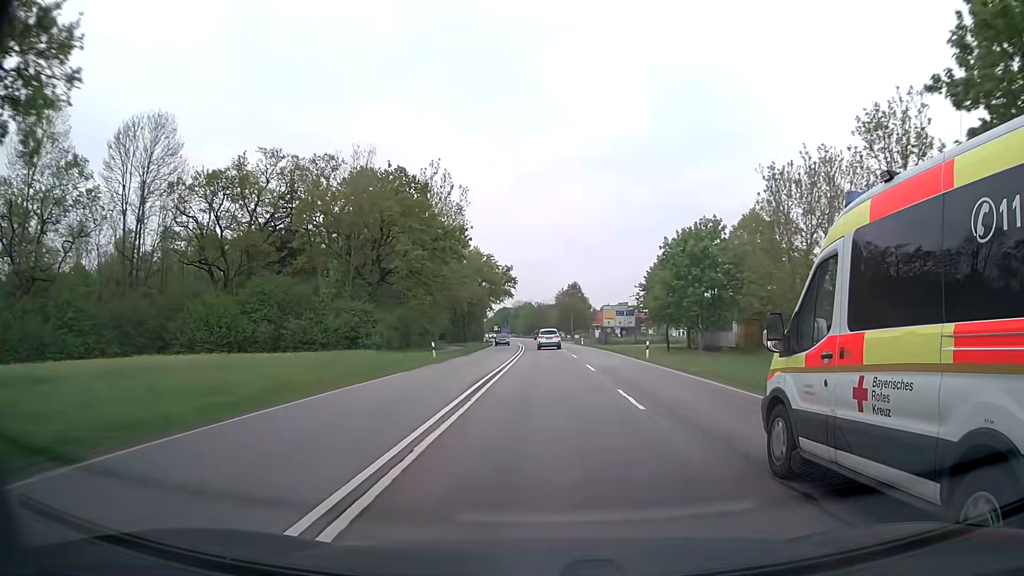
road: secondary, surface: asphalt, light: Day
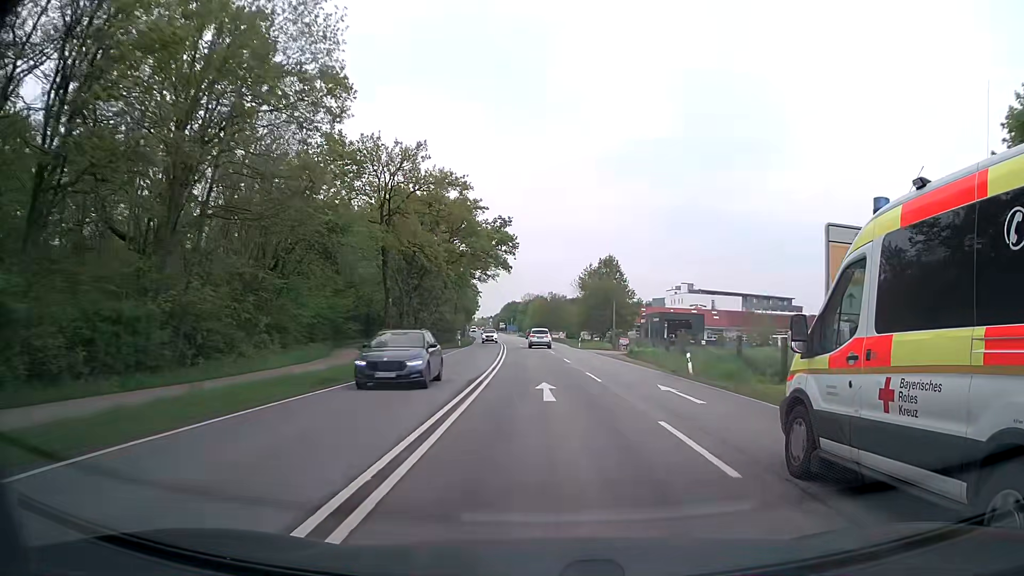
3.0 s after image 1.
(-0.3, +55.1) m; -1°
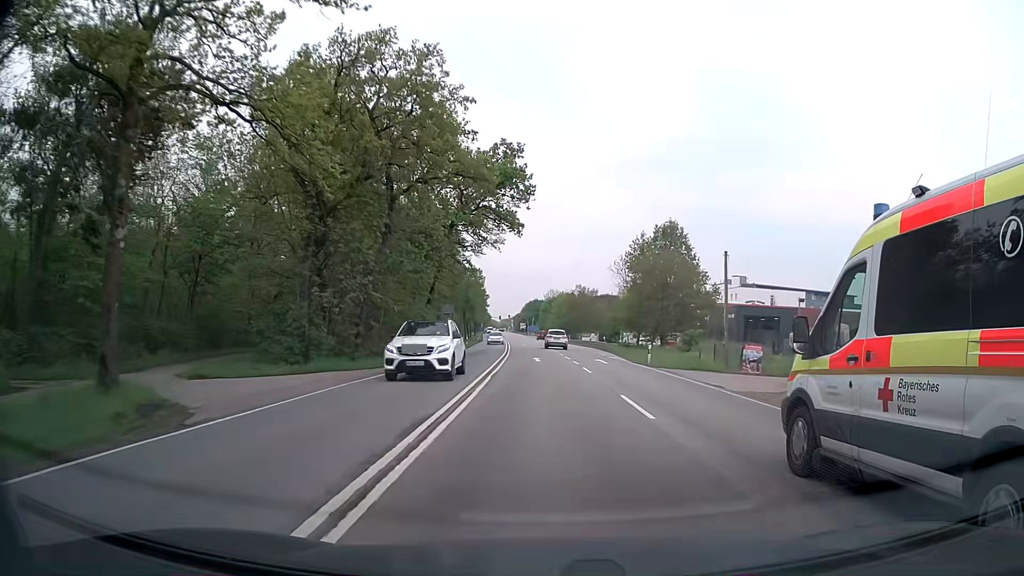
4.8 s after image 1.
(-0.5, +32.4) m; -1°
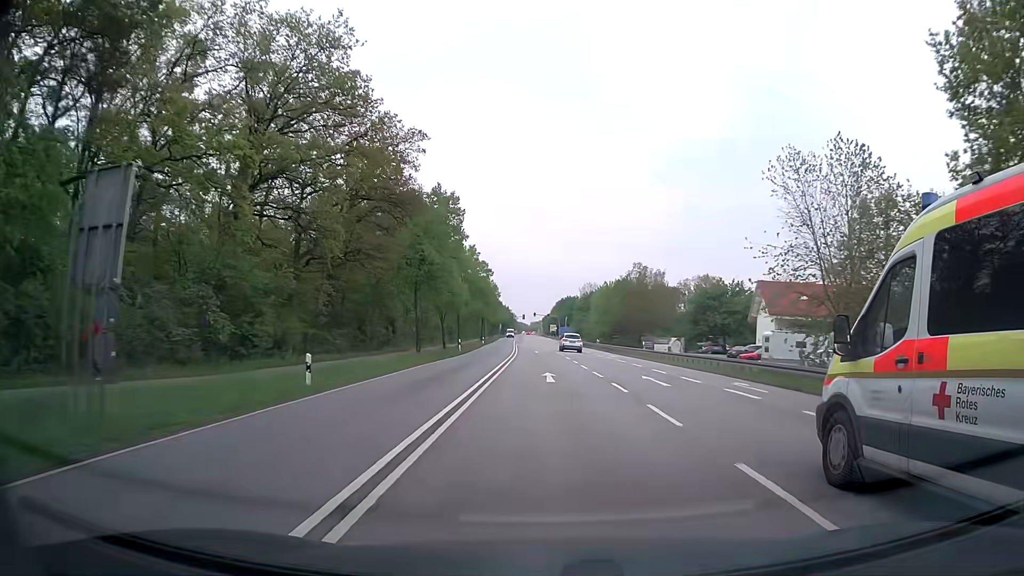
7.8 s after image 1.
(-1.6, +54.4) m; -3°
